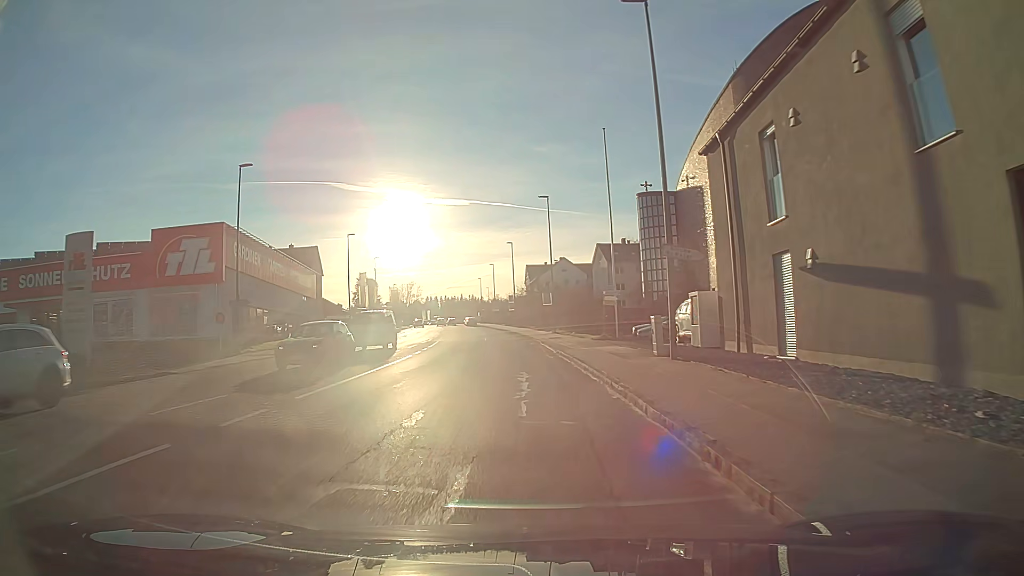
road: tertiary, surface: asphalt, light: Day
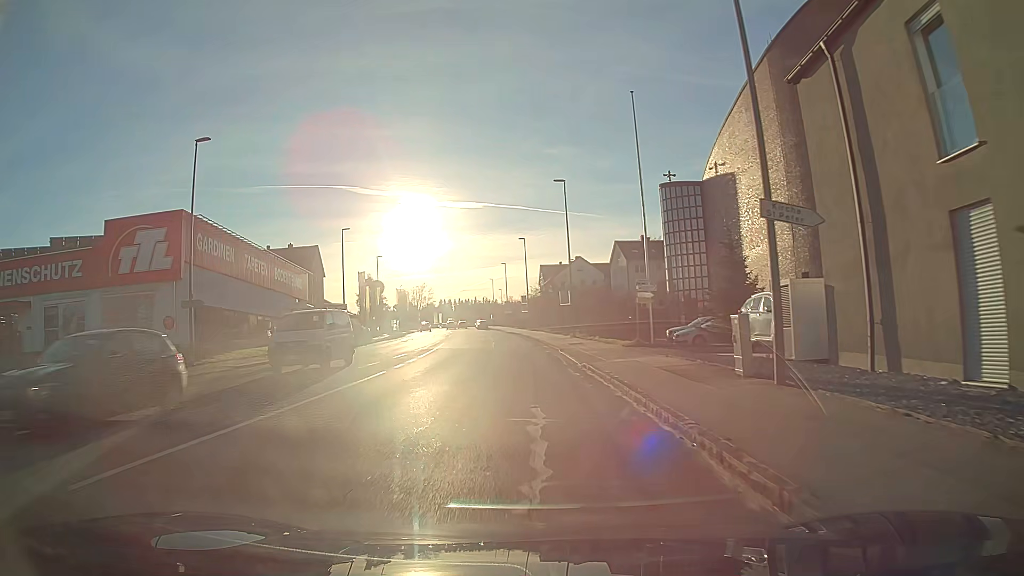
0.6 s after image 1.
(-0.1, +6.7) m; -1°
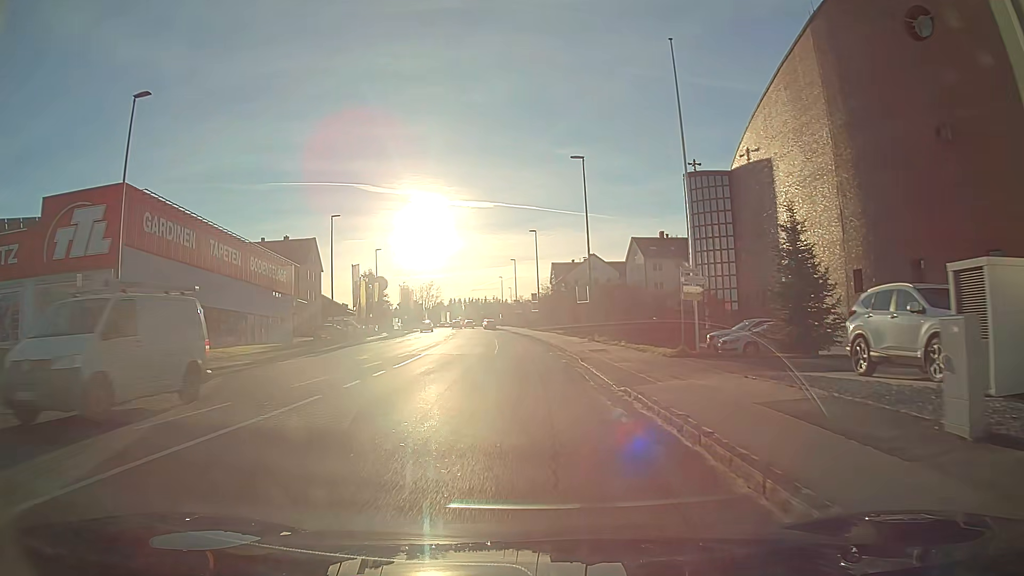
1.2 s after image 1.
(0.0, +6.7) m; -1°
